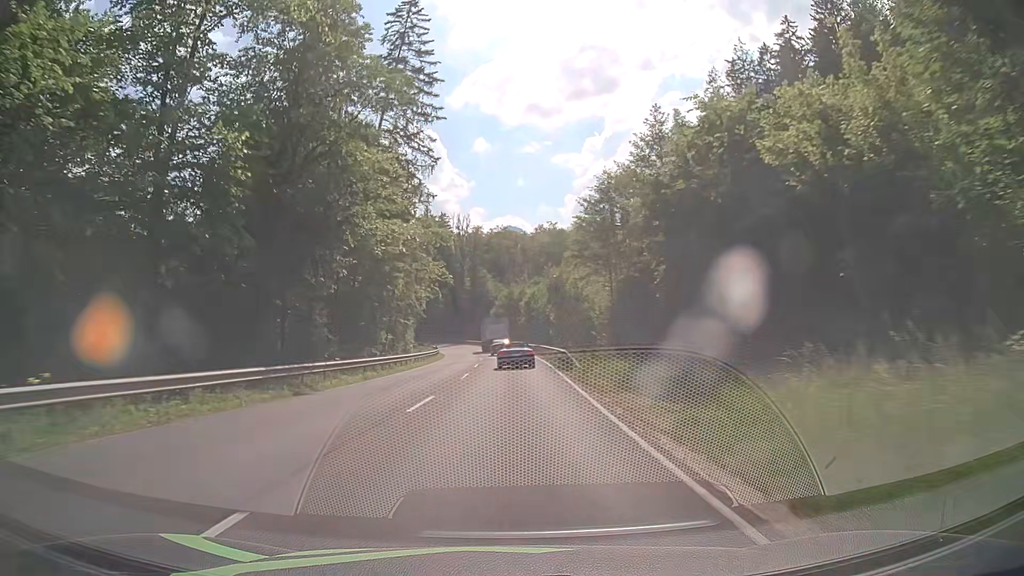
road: primary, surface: asphalt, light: Day
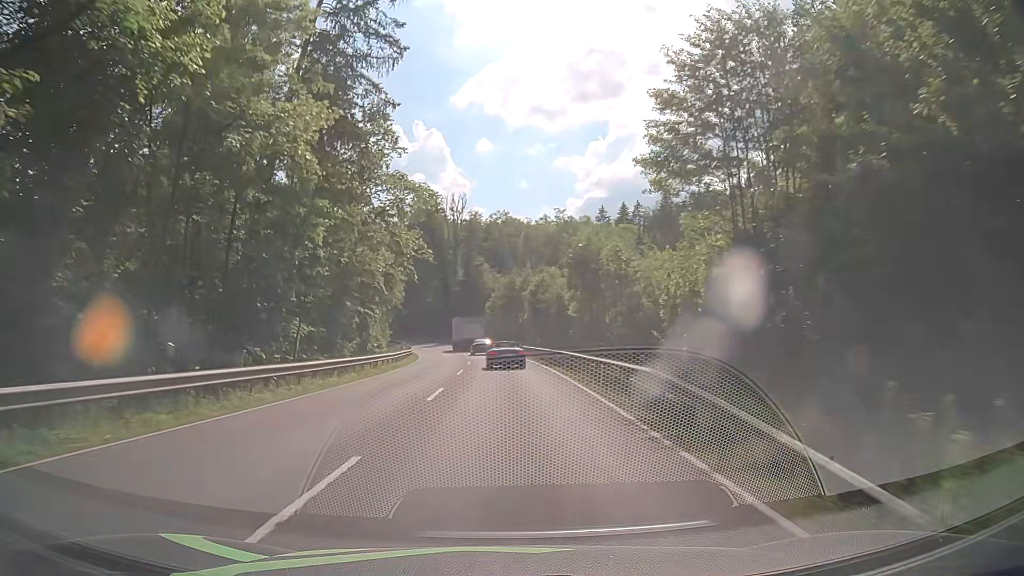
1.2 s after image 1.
(+0.1, +21.2) m; +1°
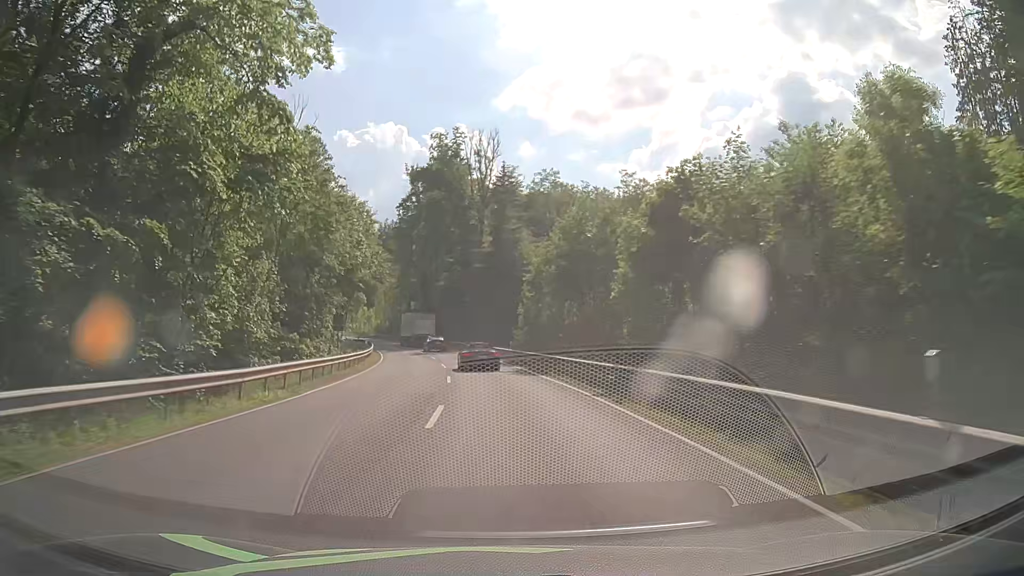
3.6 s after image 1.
(-1.2, +41.1) m; -4°
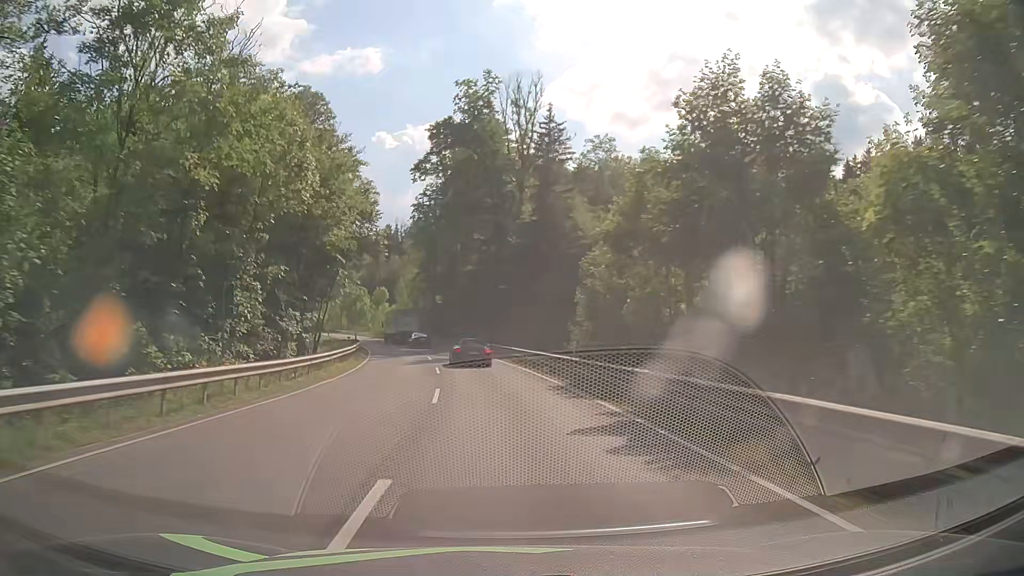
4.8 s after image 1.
(-0.6, +20.1) m; -3°
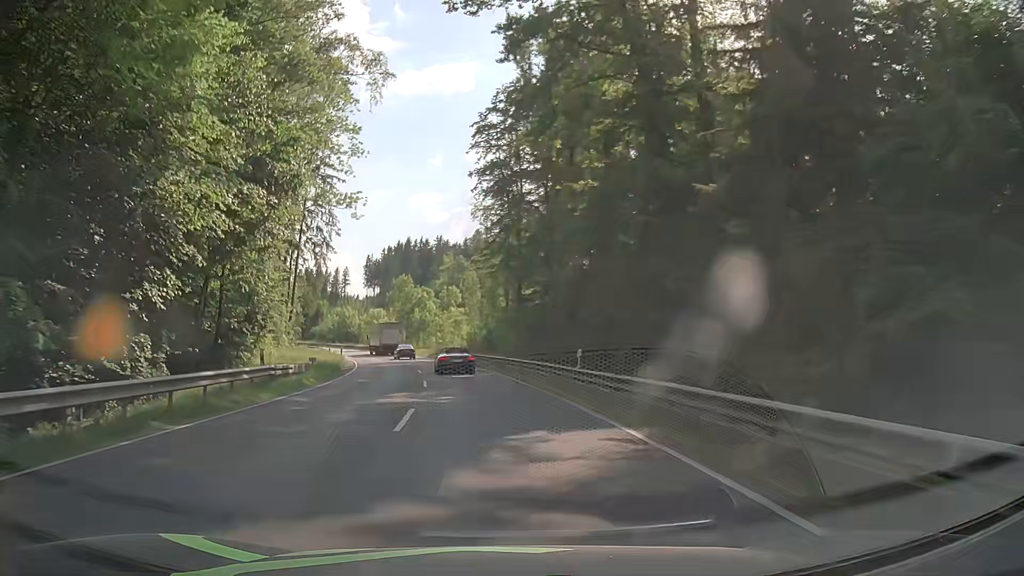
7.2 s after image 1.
(-2.9, +39.8) m; -8°
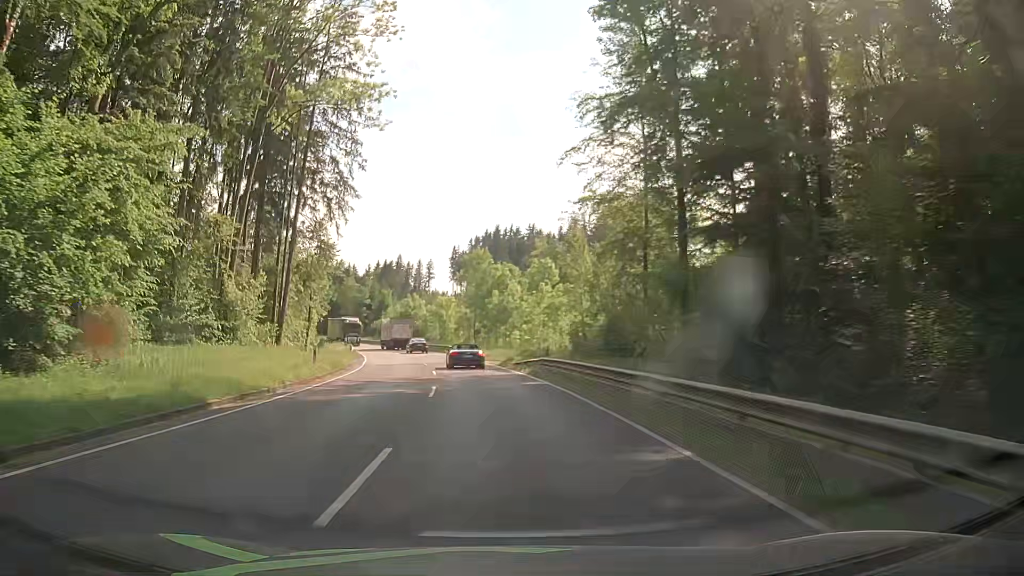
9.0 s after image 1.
(-2.3, +30.3) m; -9°
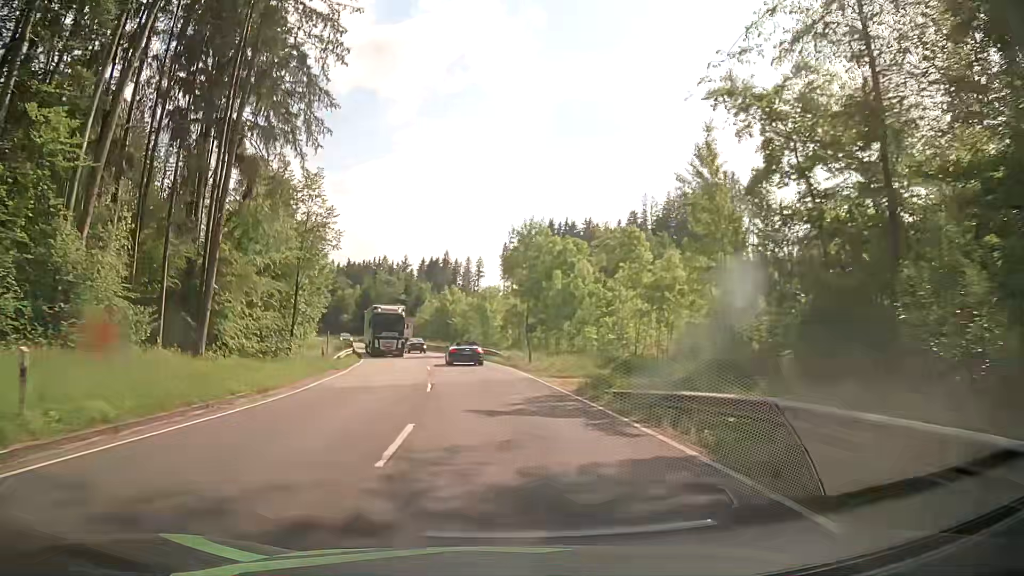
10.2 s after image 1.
(-0.7, +20.7) m; -5°
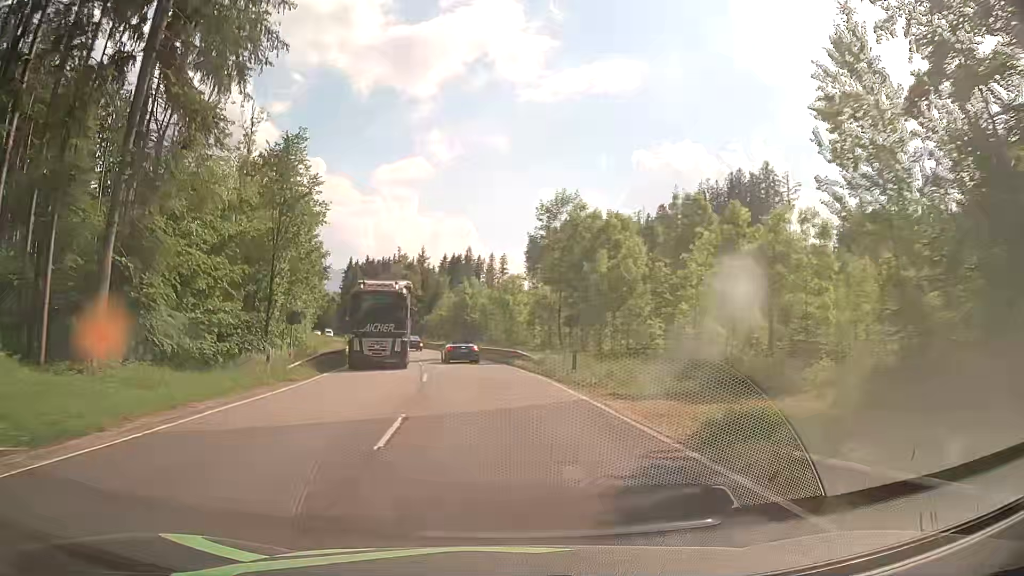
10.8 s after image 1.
(+0.1, +10.5) m; -1°
(0, +10) (-1, +20) (-2, +30) (-3, +40) (-5, +50) (-7, +59) (-10, +69) (-13, +79) (-16, +88) (-19, +98) m
